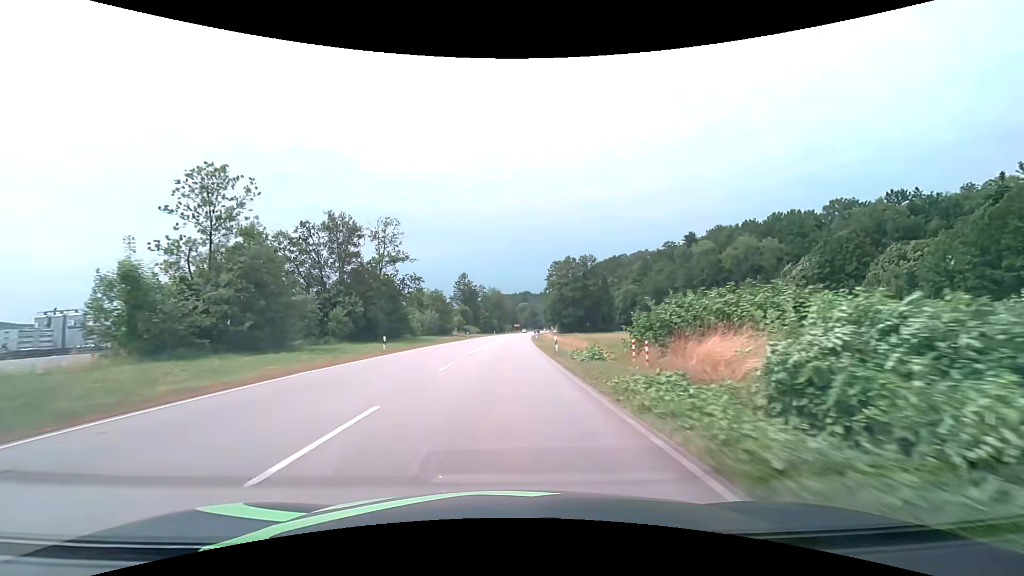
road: primary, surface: asphalt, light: Day
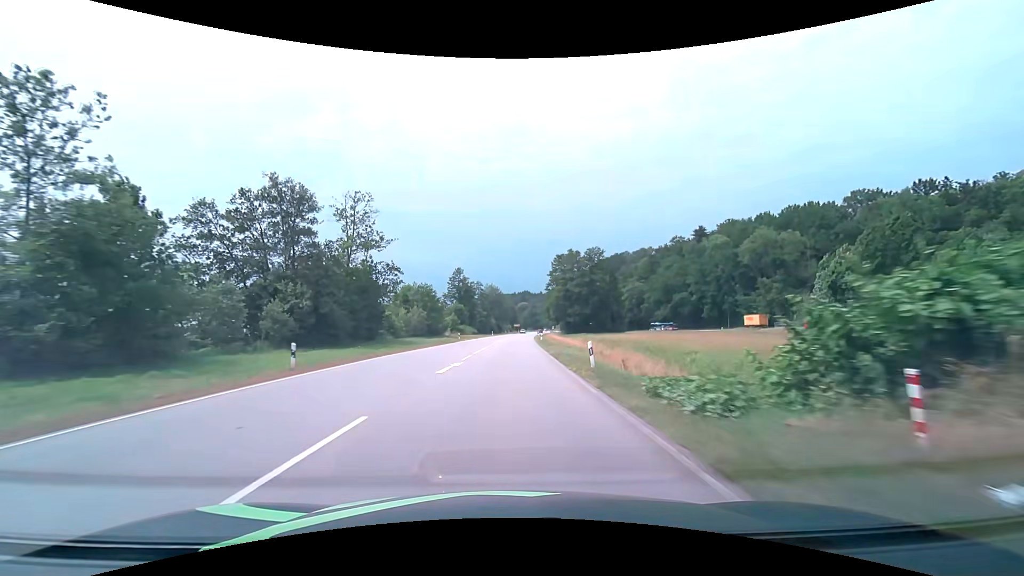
(0.0, +12.5) m; 0°
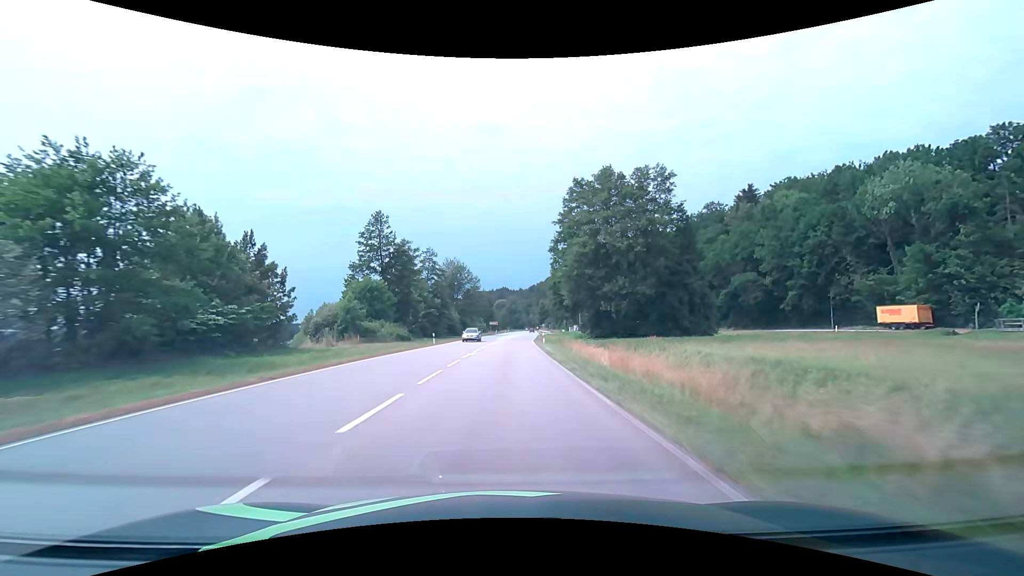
(+1.4, +62.3) m; +2°
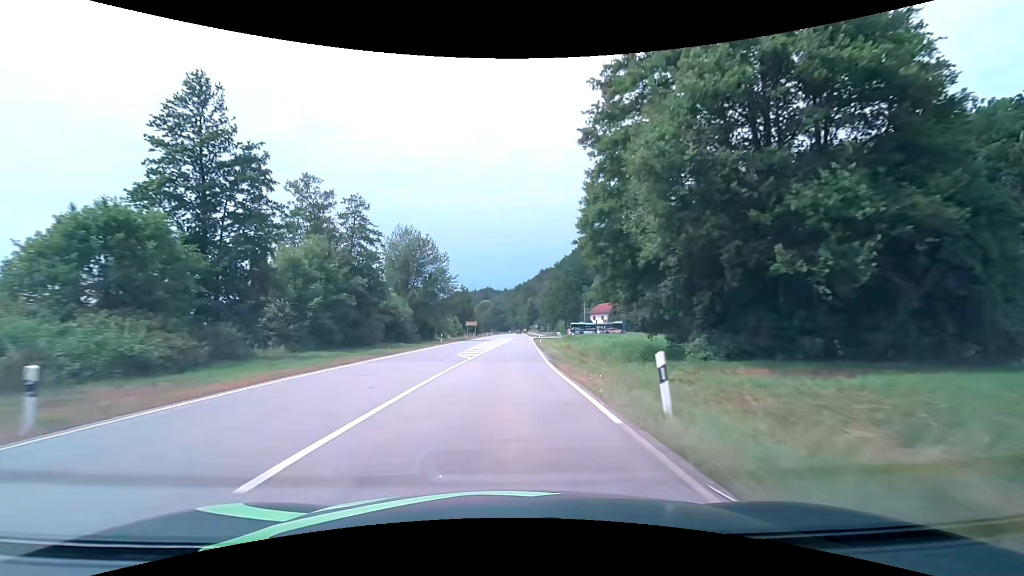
(+0.6, +37.3) m; +2°
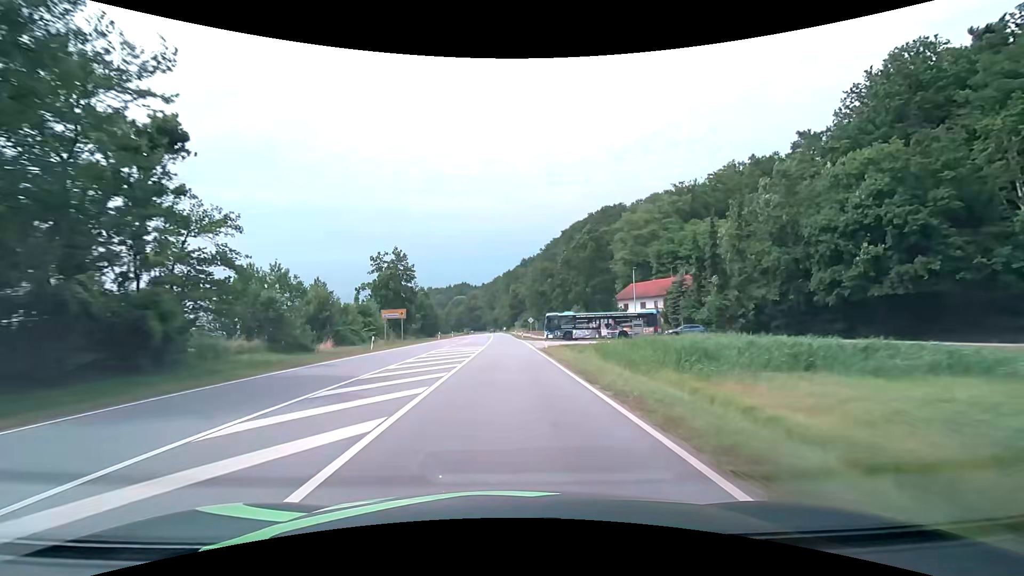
(+1.3, +62.1) m; +2°
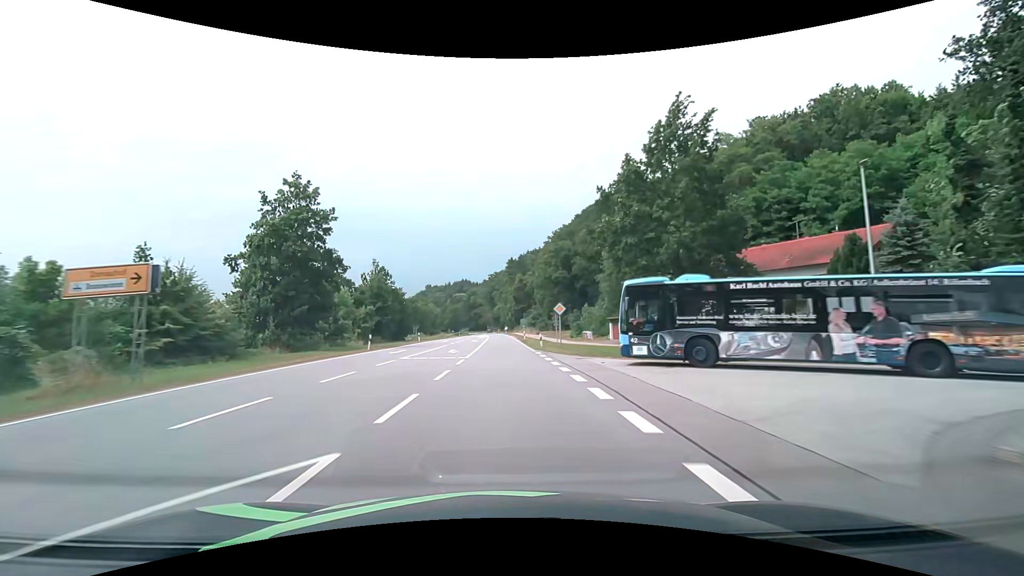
(+0.1, +37.2) m; 0°
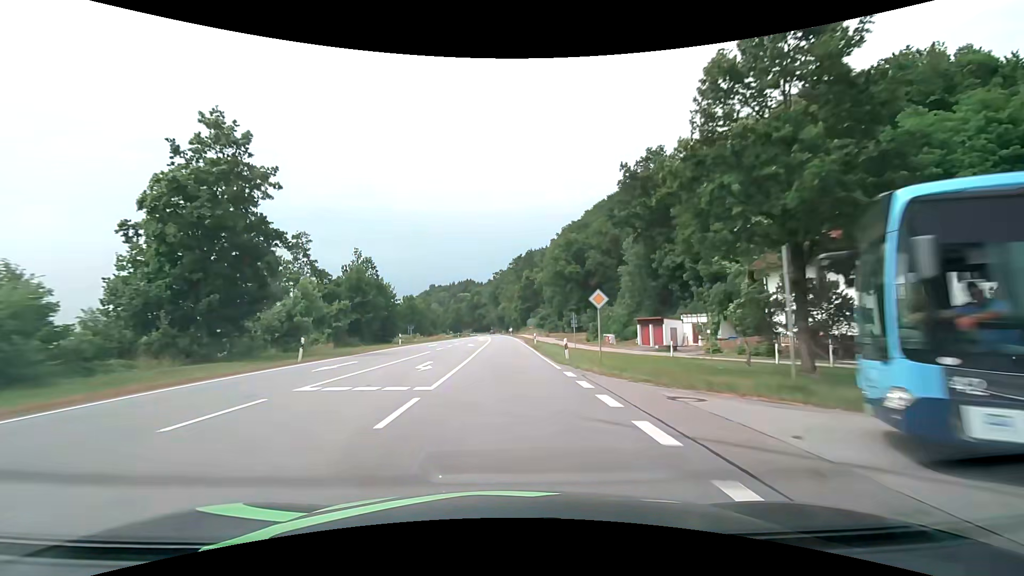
(-0.1, +12.4) m; -1°
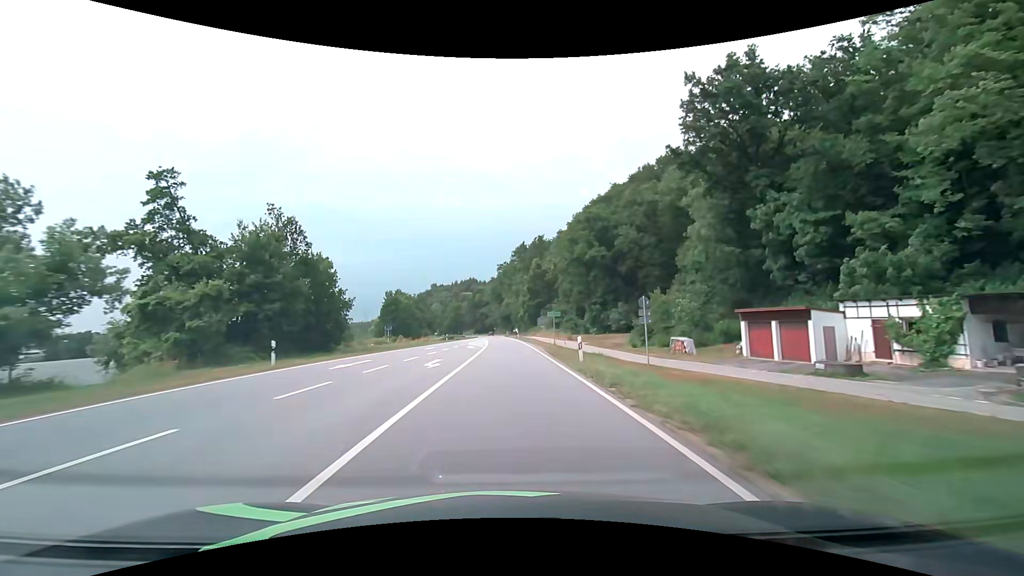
(-0.1, +24.5) m; -1°
(0, +10) (0, +20) (0, +30) (0, +40) (0, +50) (0, +60) (-1, +70) (-1, +80) (-1, +90) (-2, +100) m
